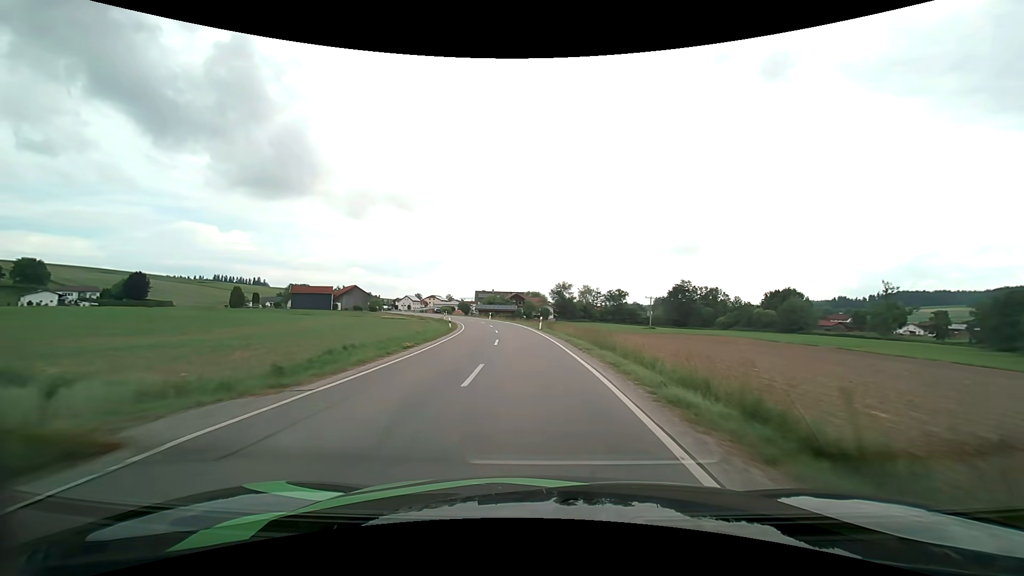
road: secondary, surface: asphalt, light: Day
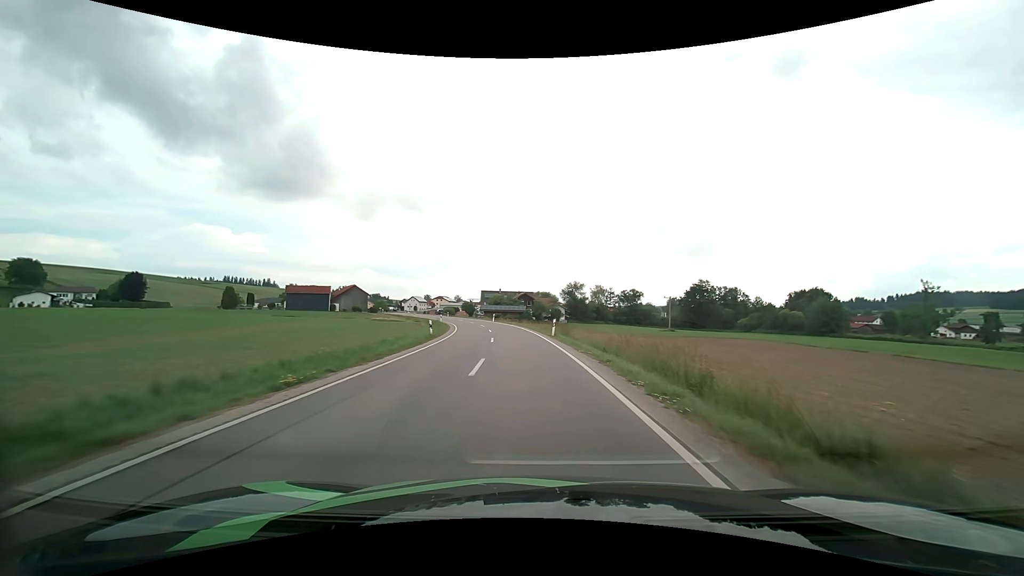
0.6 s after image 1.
(-0.1, +10.2) m; -1°
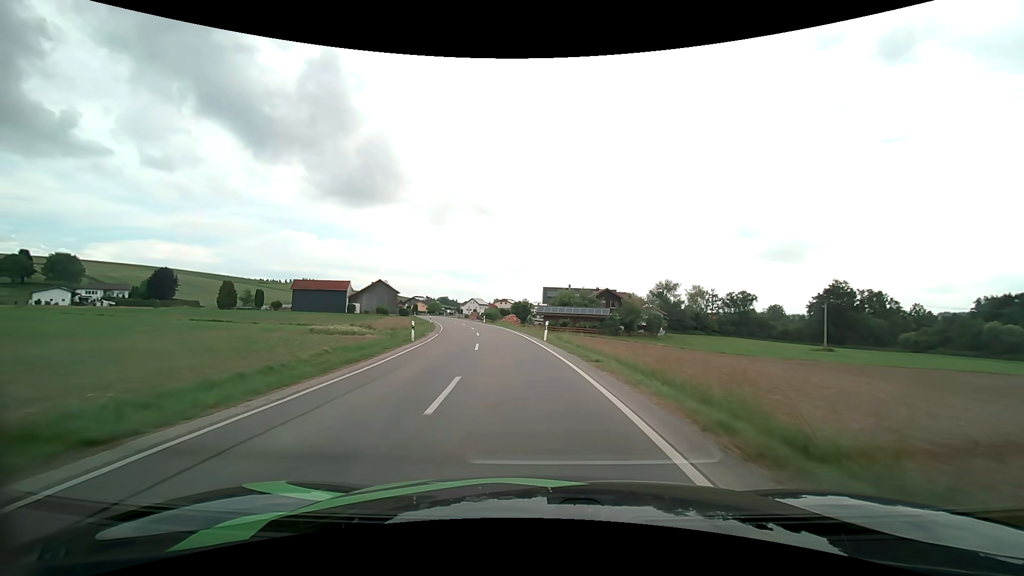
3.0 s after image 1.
(-2.3, +40.3) m; -8°
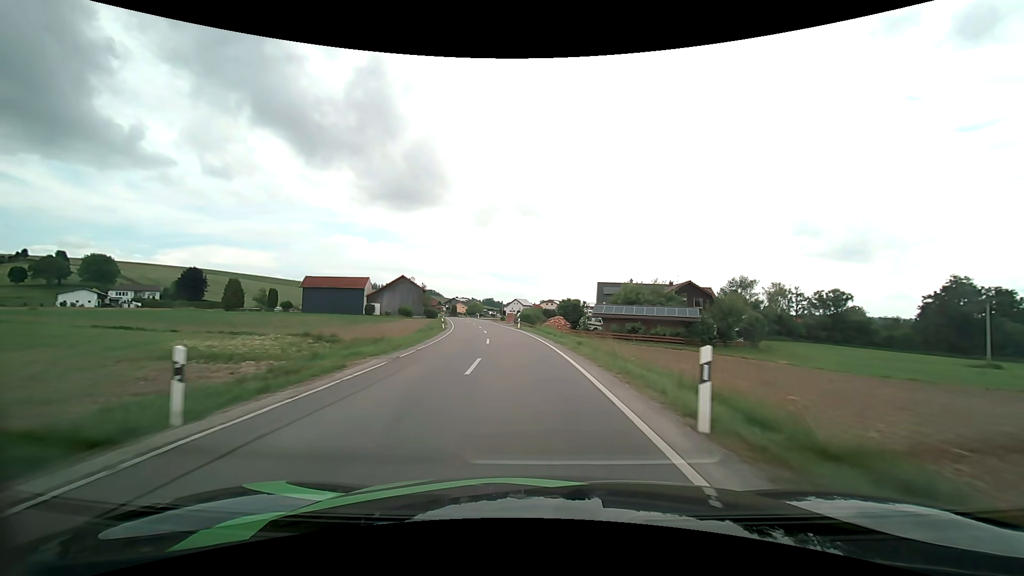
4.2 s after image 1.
(-0.9, +19.6) m; -5°
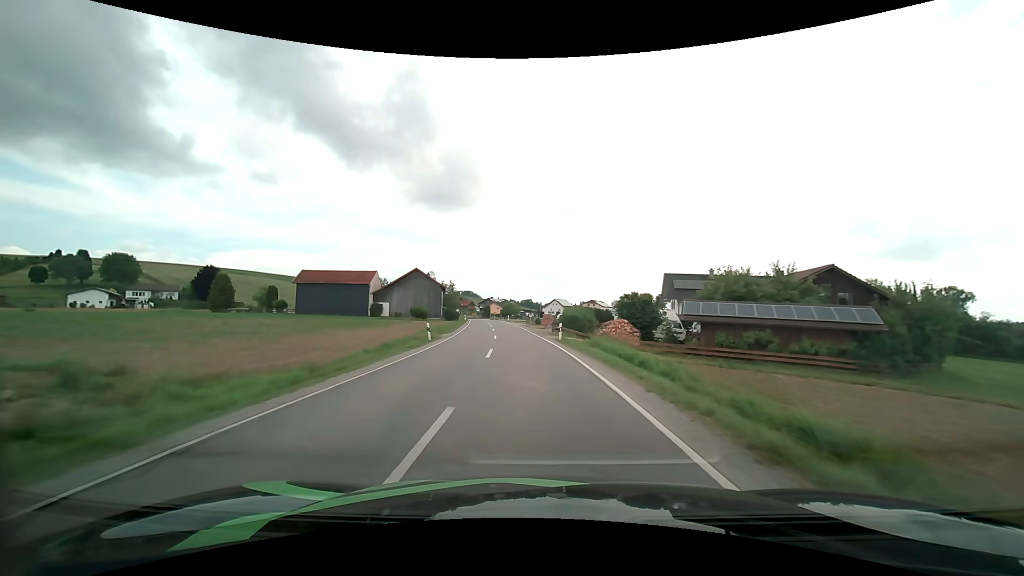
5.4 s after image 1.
(-0.8, +19.6) m; -5°
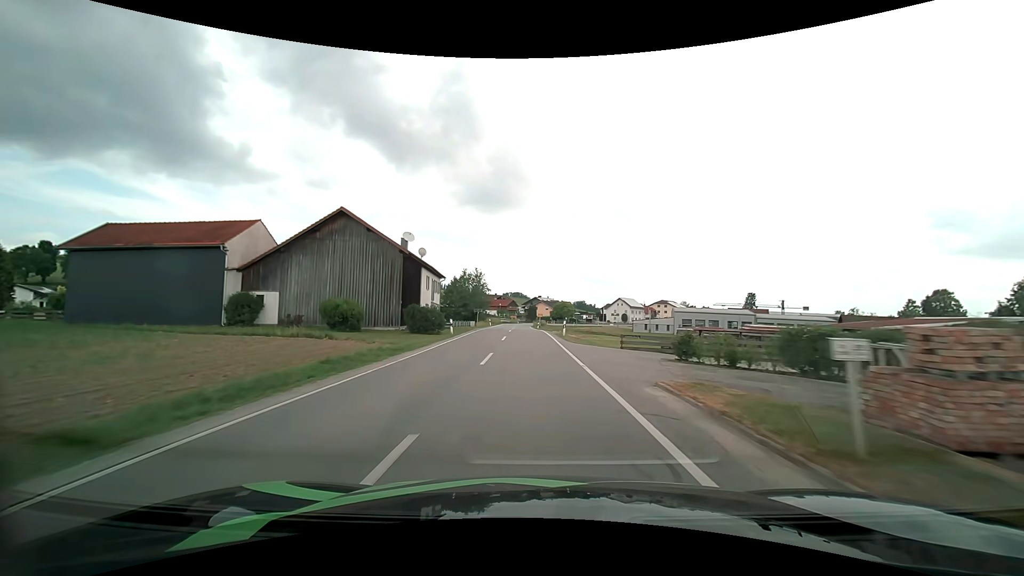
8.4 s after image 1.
(-3.3, +49.9) m; -6°
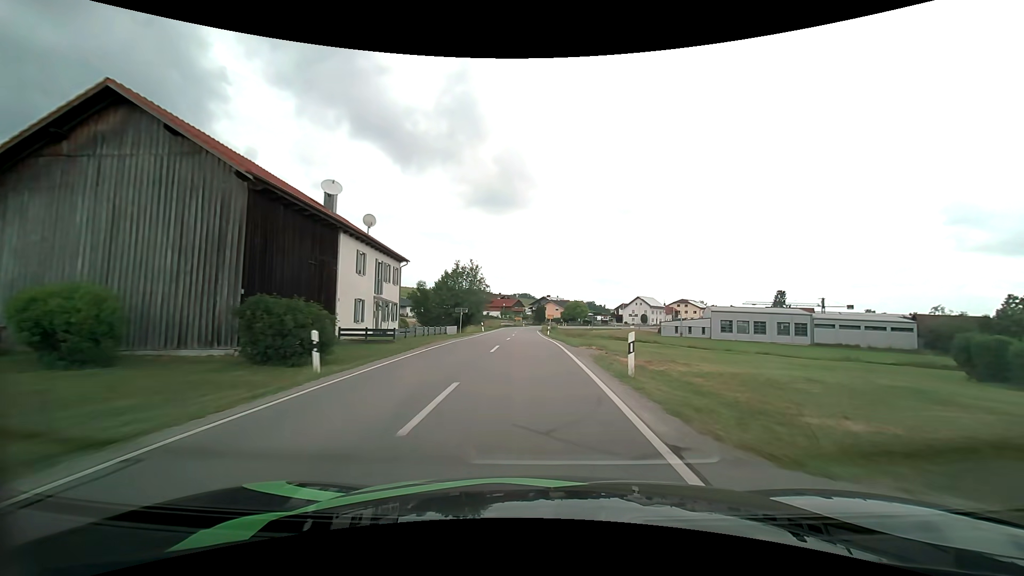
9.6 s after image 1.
(-0.2, +19.8) m; -1°
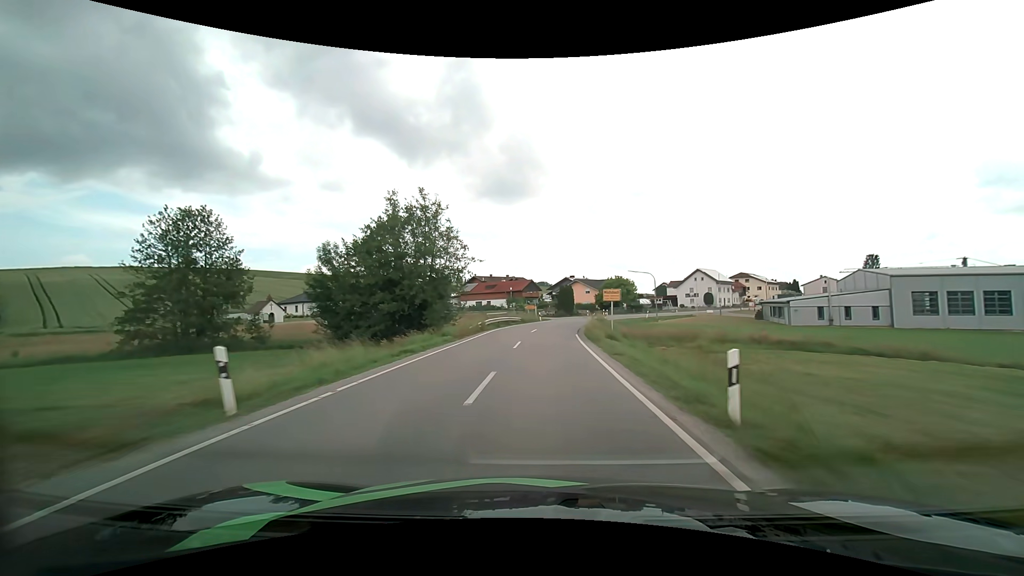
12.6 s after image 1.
(-1.0, +46.3) m; -2°
(0, +10) (0, +20) (+1, +30) (+2, +40) (+3, +50) (+6, +59) (+9, +69) (+14, +78) (+19, +86) (+25, +94) m
